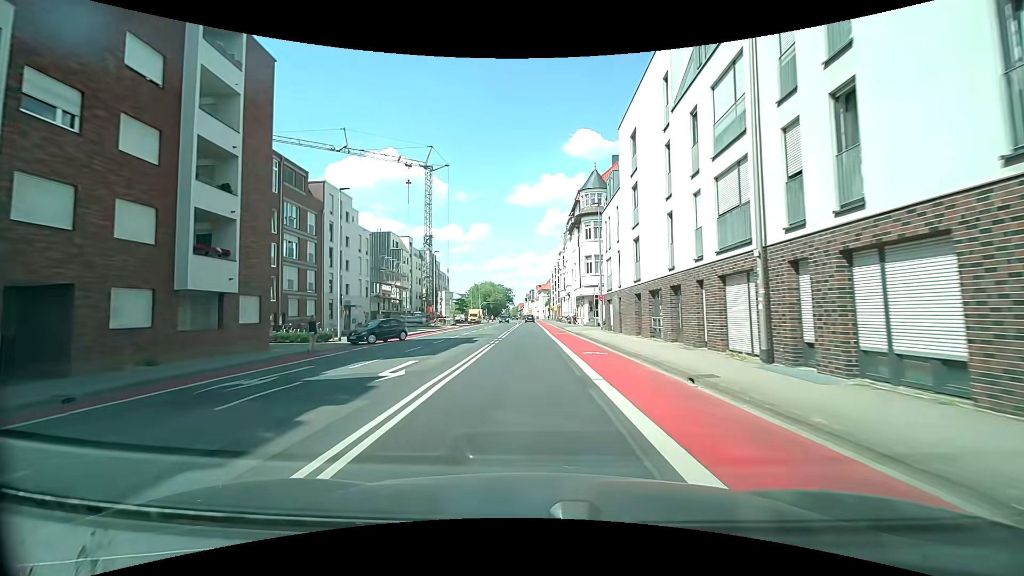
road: secondary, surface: asphalt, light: Day
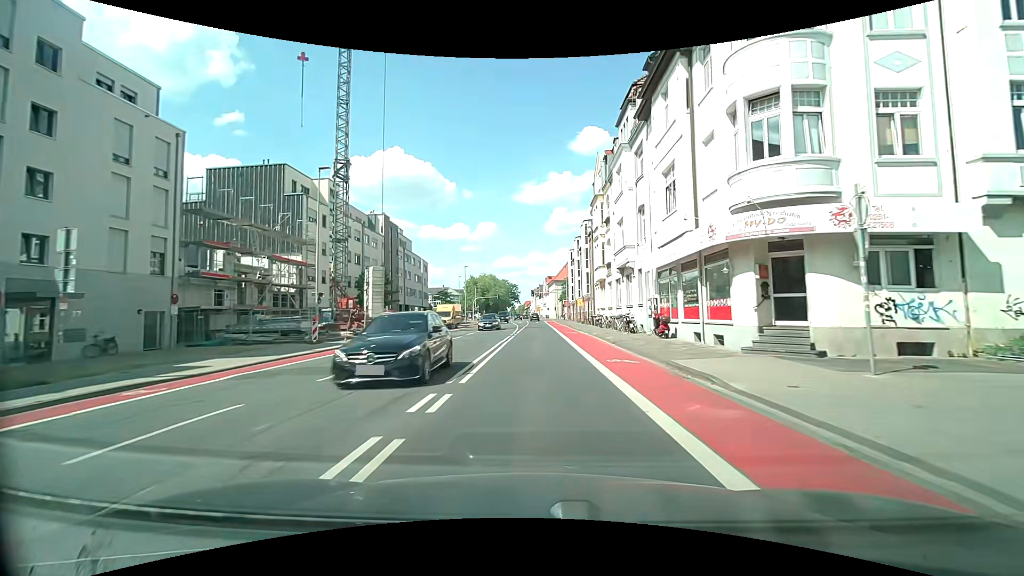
(-0.9, +39.1) m; -1°
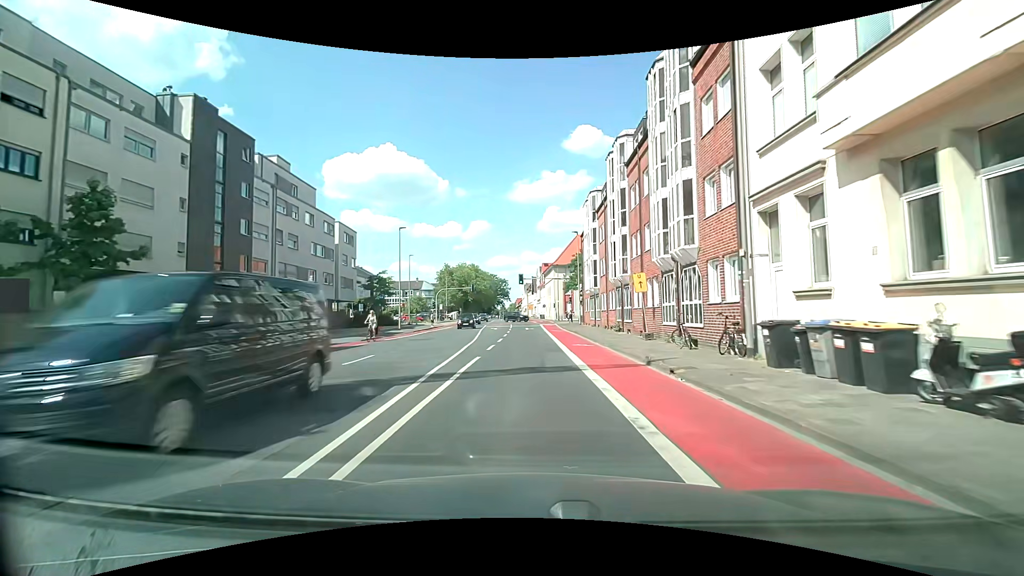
(+0.2, +39.3) m; +1°
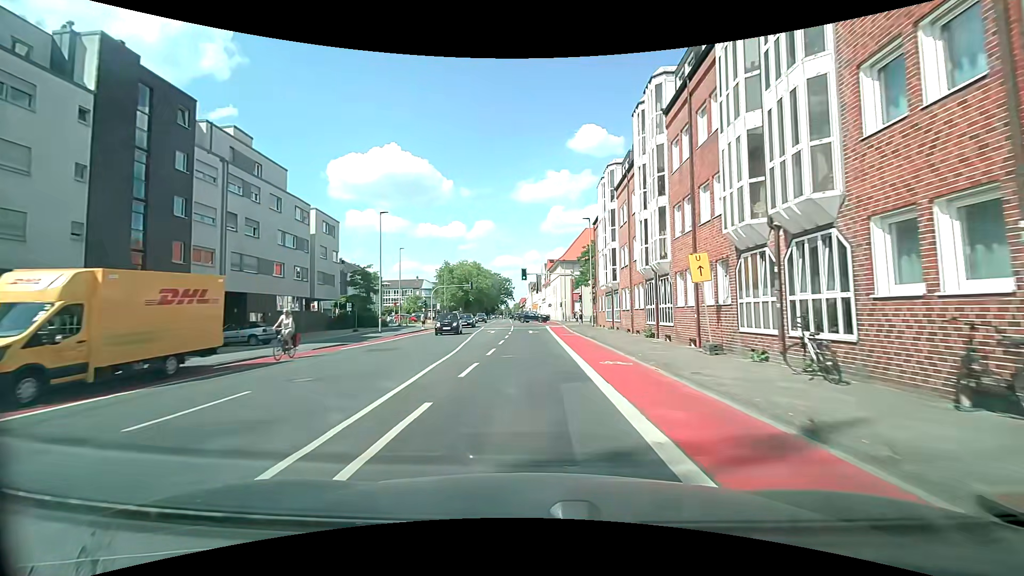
(-0.1, +7.7) m; -1°
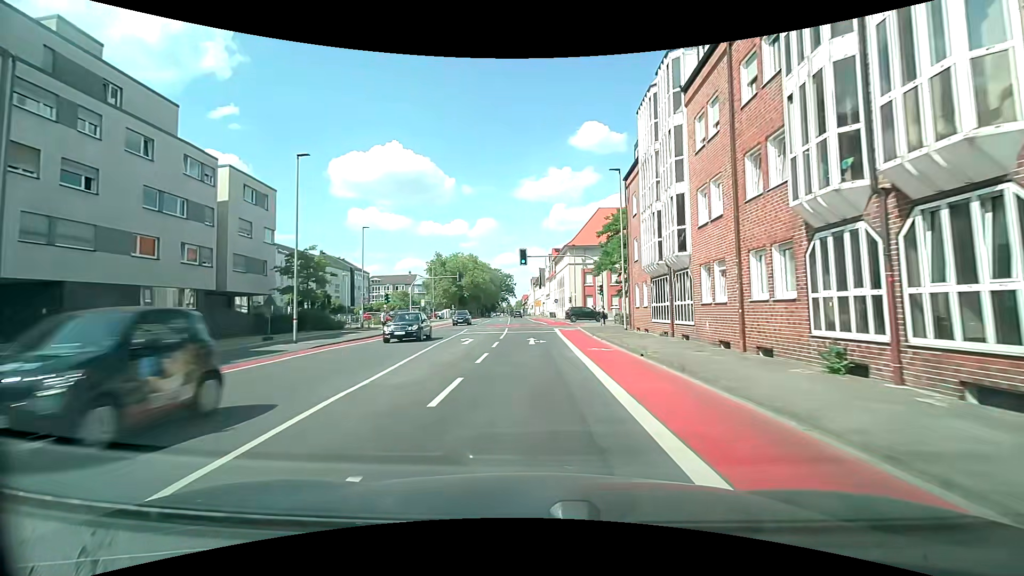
(-0.1, +15.5) m; -1°
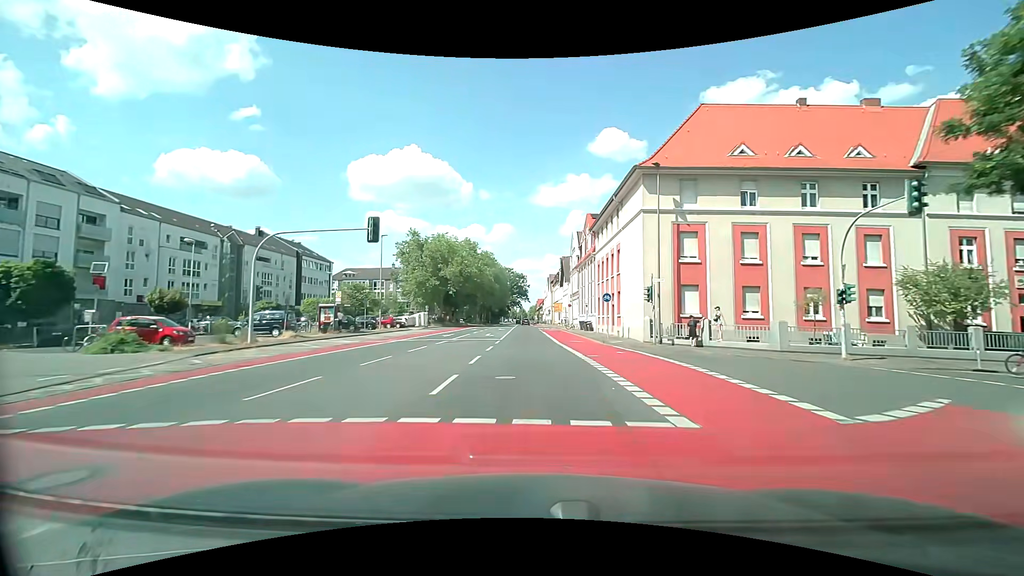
(0.0, +39.6) m; -1°
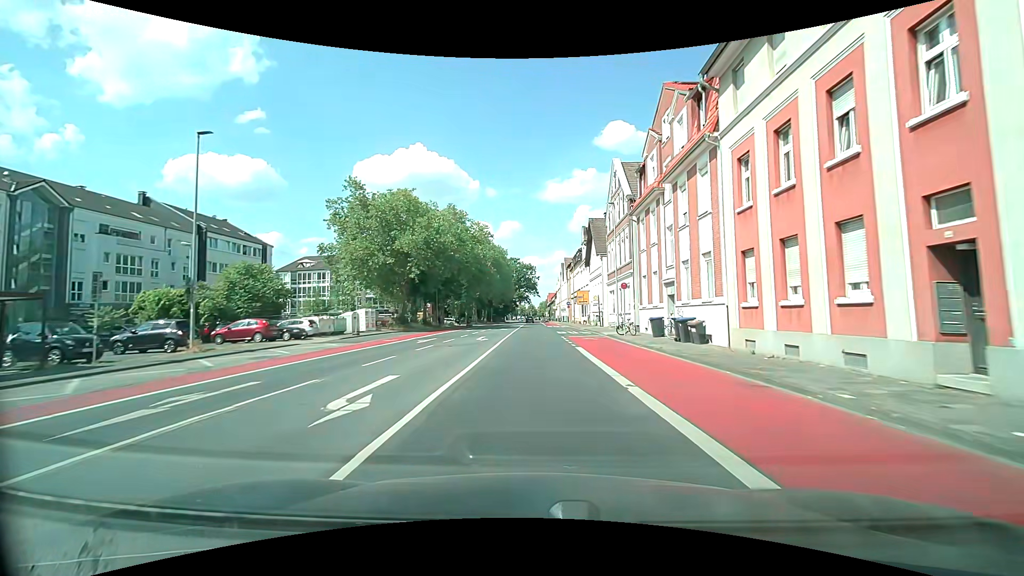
(-0.5, +31.4) m; -1°
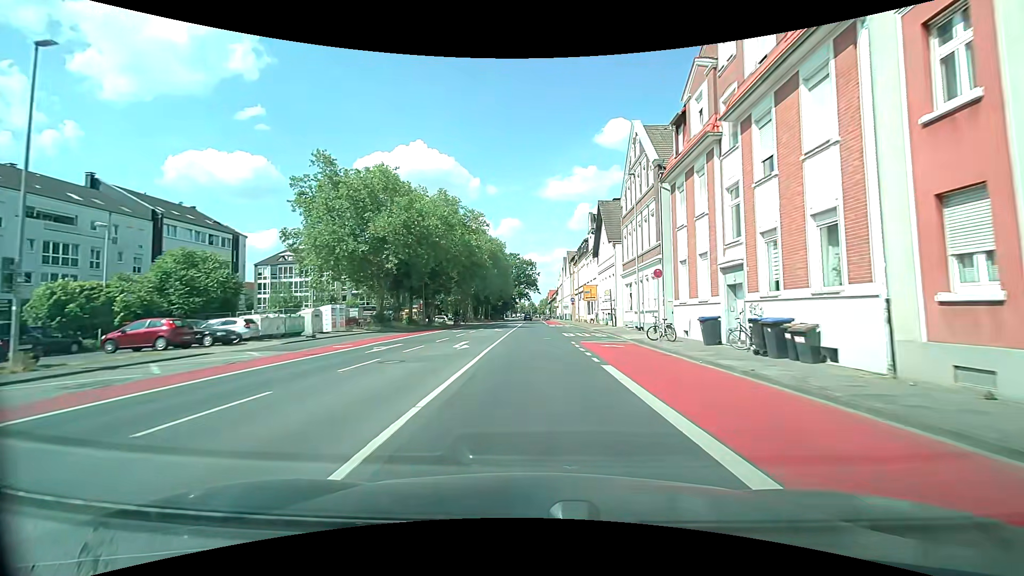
(0.0, +8.0) m; 0°
(0, +10) (0, +20) (0, +30) (0, +40) (0, +50) (0, +60) (0, +70) (0, +80) (0, +90) (-1, +100) m
